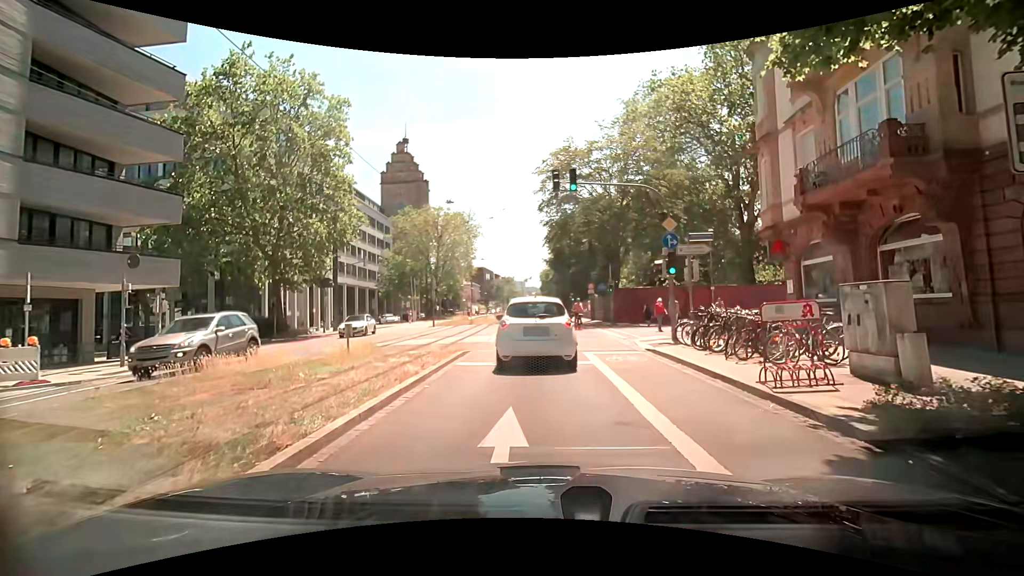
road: primary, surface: asphalt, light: Day
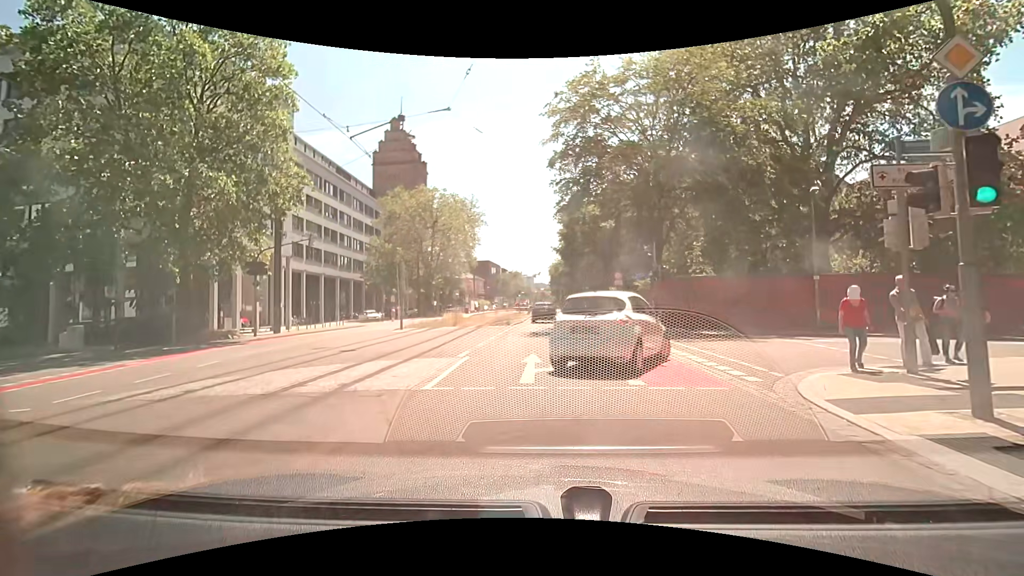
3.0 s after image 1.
(0.0, +11.9) m; +1°
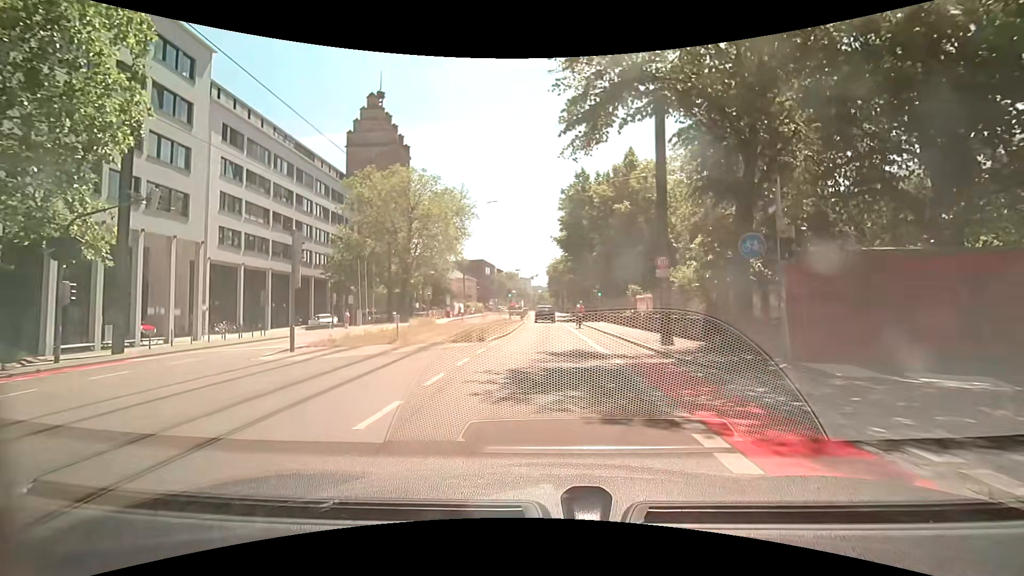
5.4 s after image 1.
(-0.3, +13.6) m; -1°
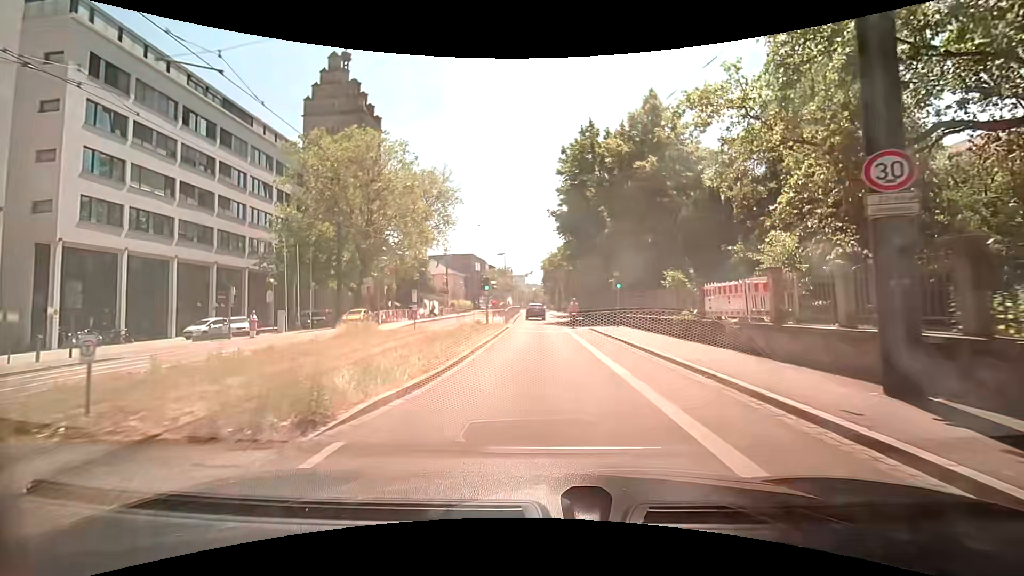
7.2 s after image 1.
(0.0, +14.2) m; +1°
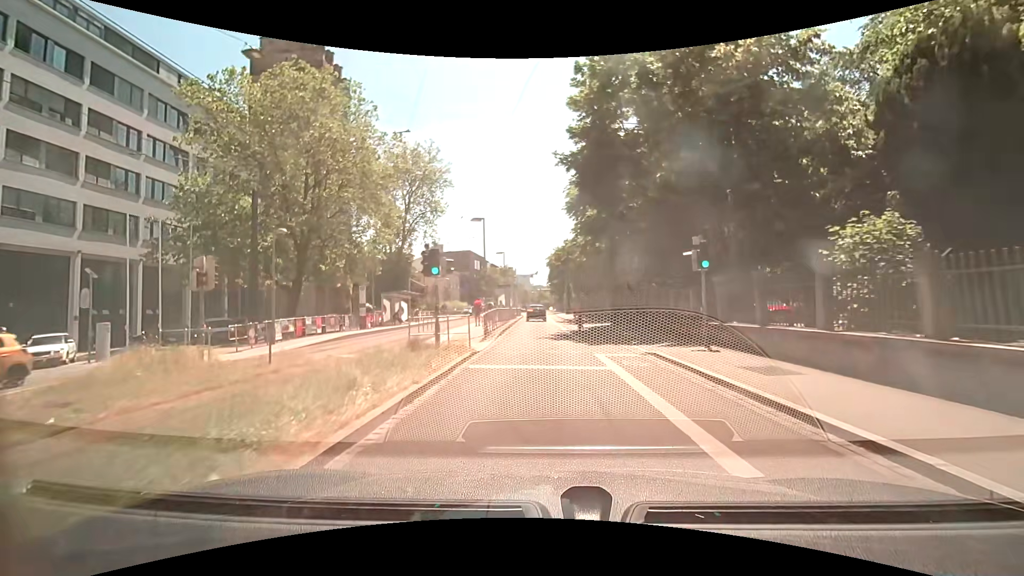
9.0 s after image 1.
(-0.3, +15.4) m; -2°
(0, +10) (0, +20) (0, +30) (0, +40) (0, +50) (-1, +60) (-1, +70) (-1, +80) (-1, +90) (-1, +100) m
